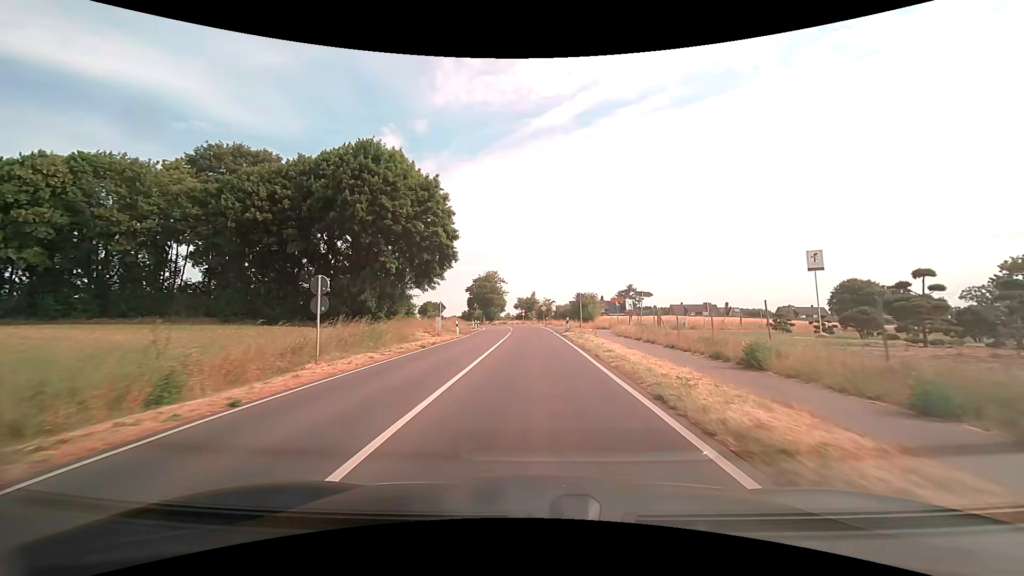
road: secondary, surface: asphalt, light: Day
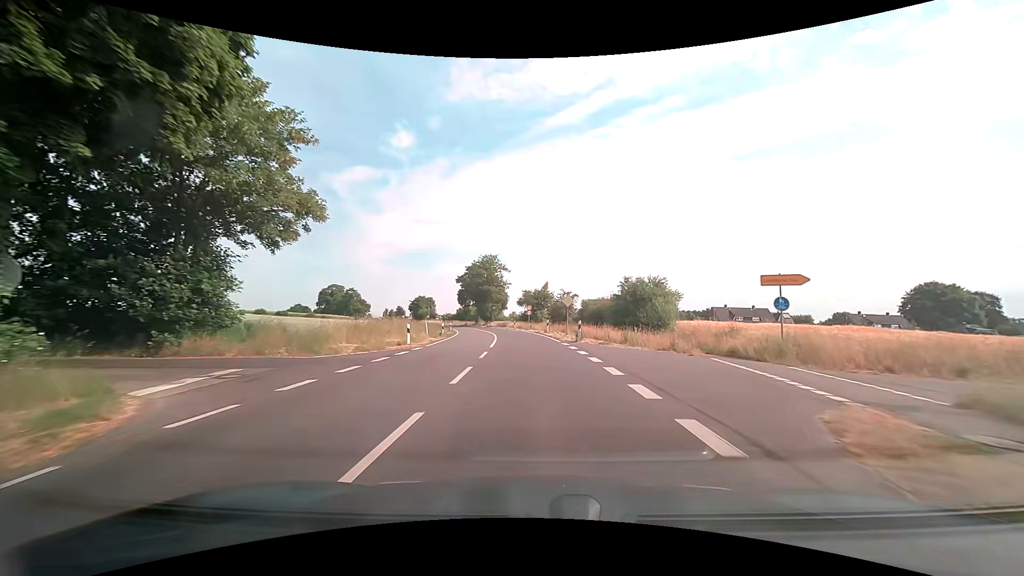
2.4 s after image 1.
(-0.2, +35.5) m; -1°
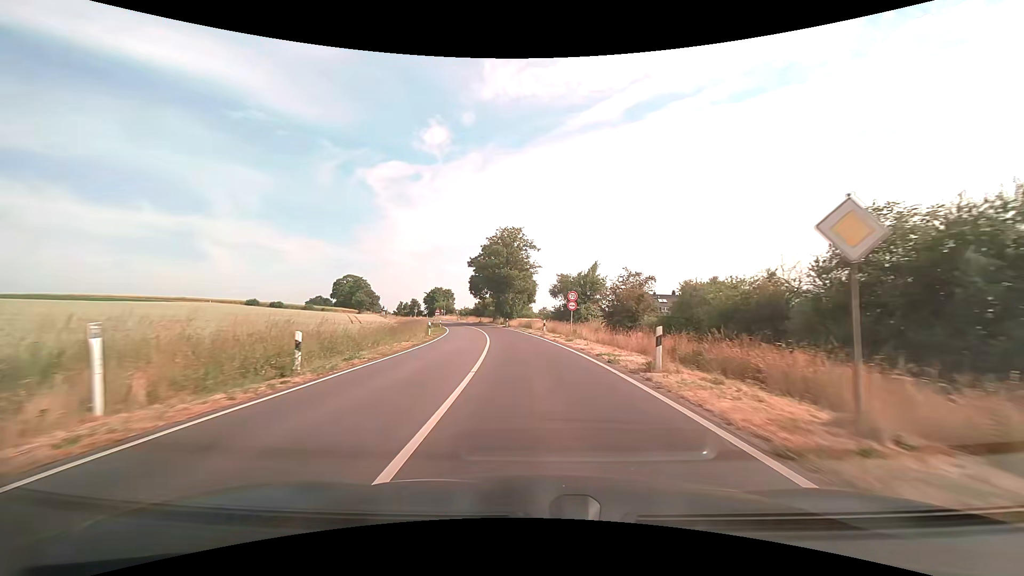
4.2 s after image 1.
(-0.9, +29.0) m; -4°
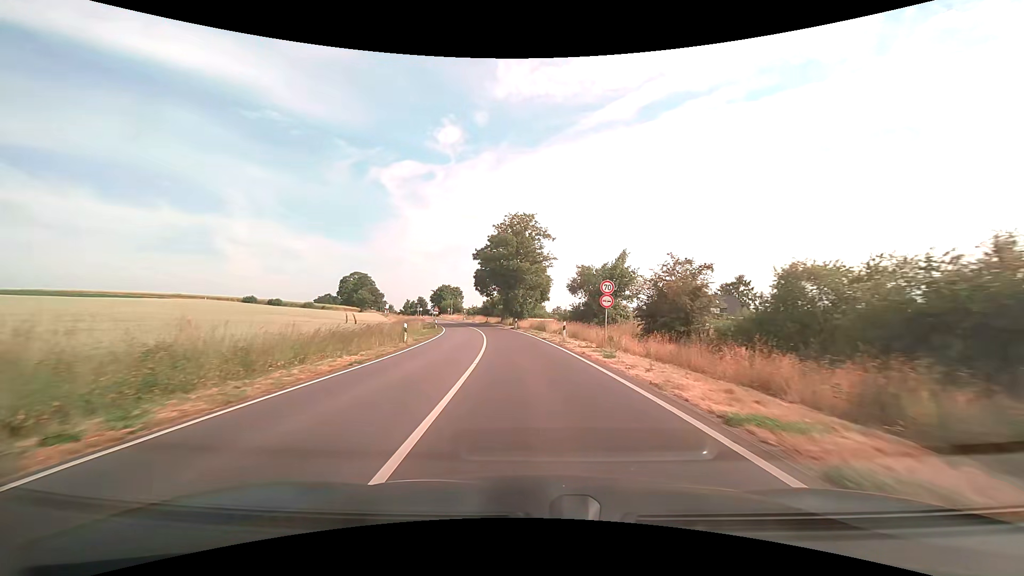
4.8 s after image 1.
(-0.1, +10.1) m; -1°
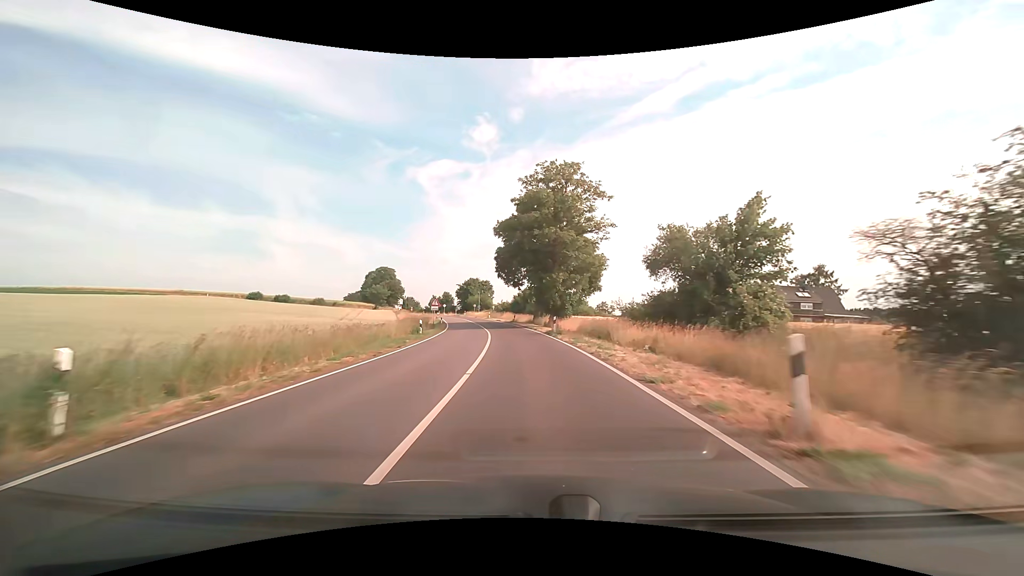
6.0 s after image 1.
(-0.6, +20.8) m; -4°
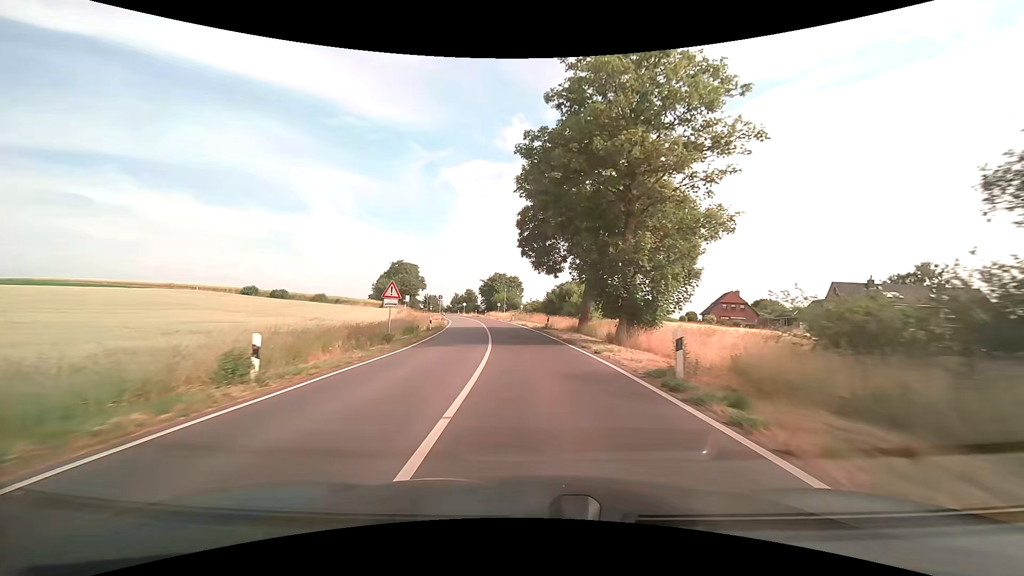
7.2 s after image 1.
(-0.9, +21.0) m; -4°
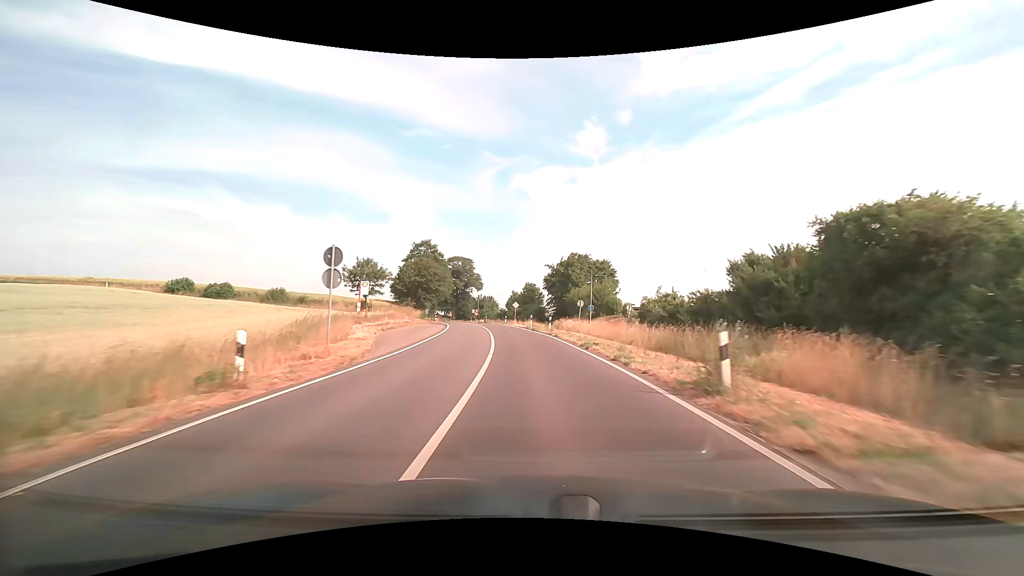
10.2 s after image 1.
(-3.8, +51.2) m; -8°
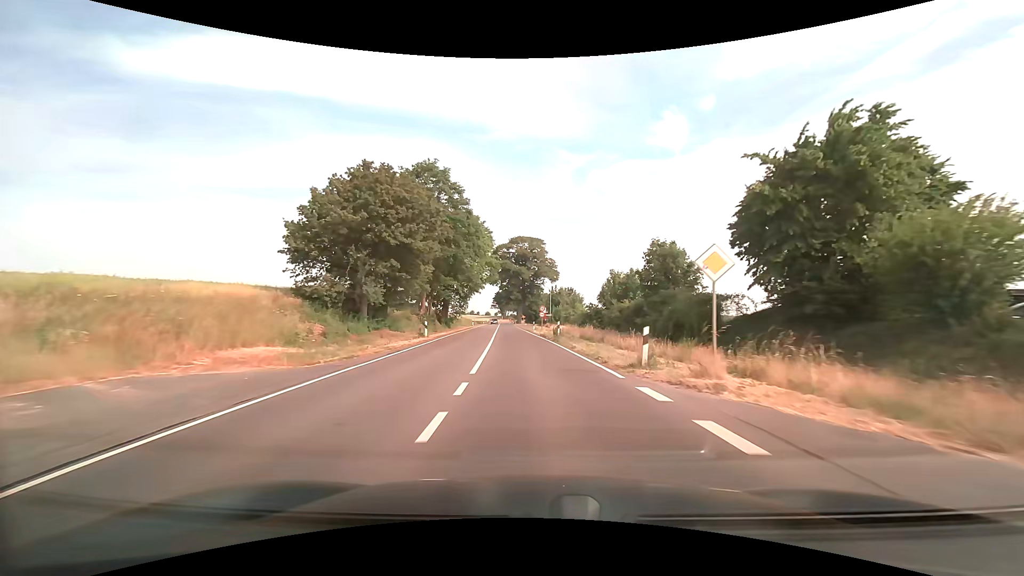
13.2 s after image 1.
(-4.0, +51.2) m; -9°
(0, +10) (0, +20) (-1, +30) (-1, +40) (-2, +50) (-2, +60) (-3, +70) (-4, +80) (-5, +90) (-5, +100) m
